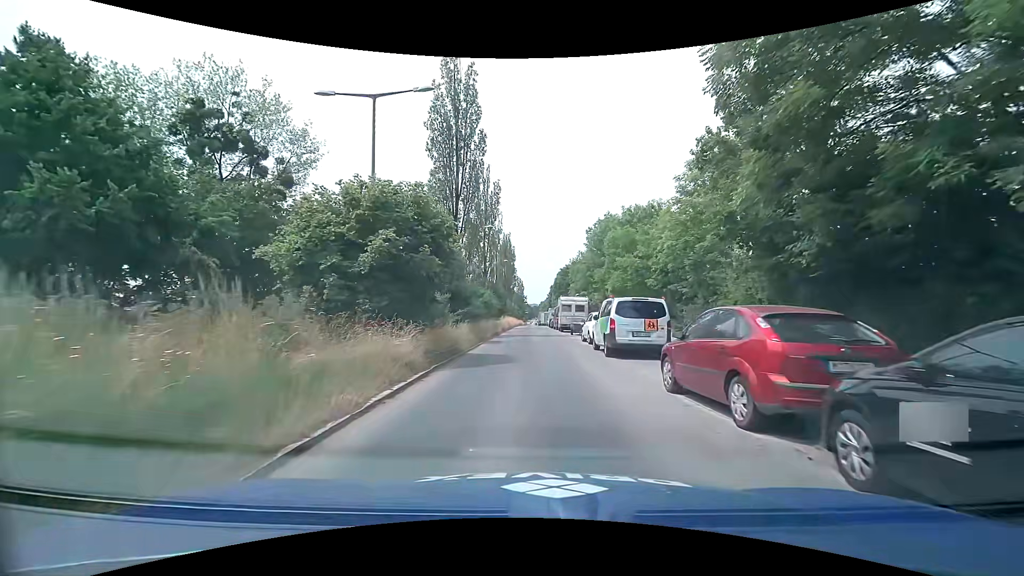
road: secondary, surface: asphalt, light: Day
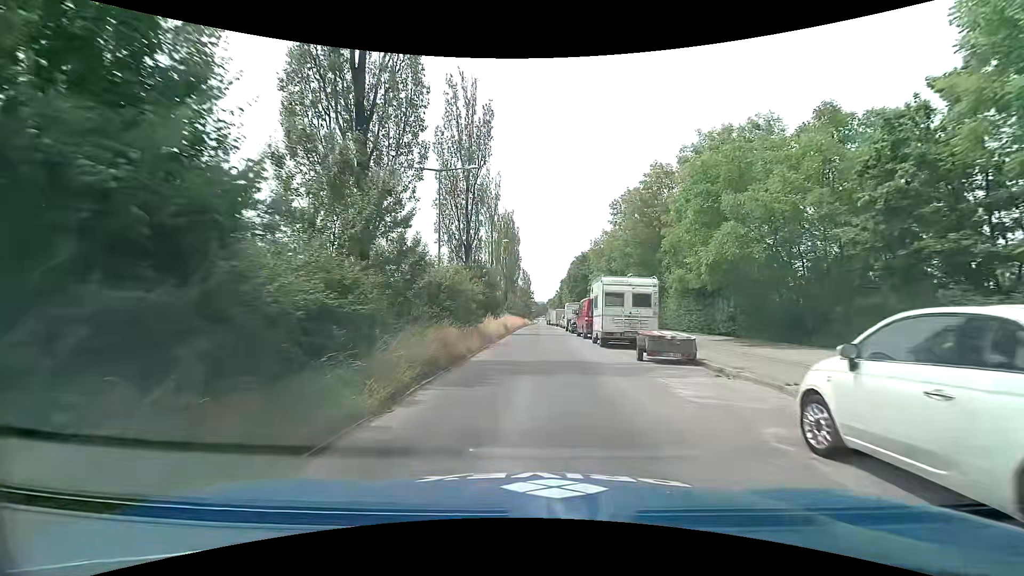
(-0.2, +20.4) m; -1°
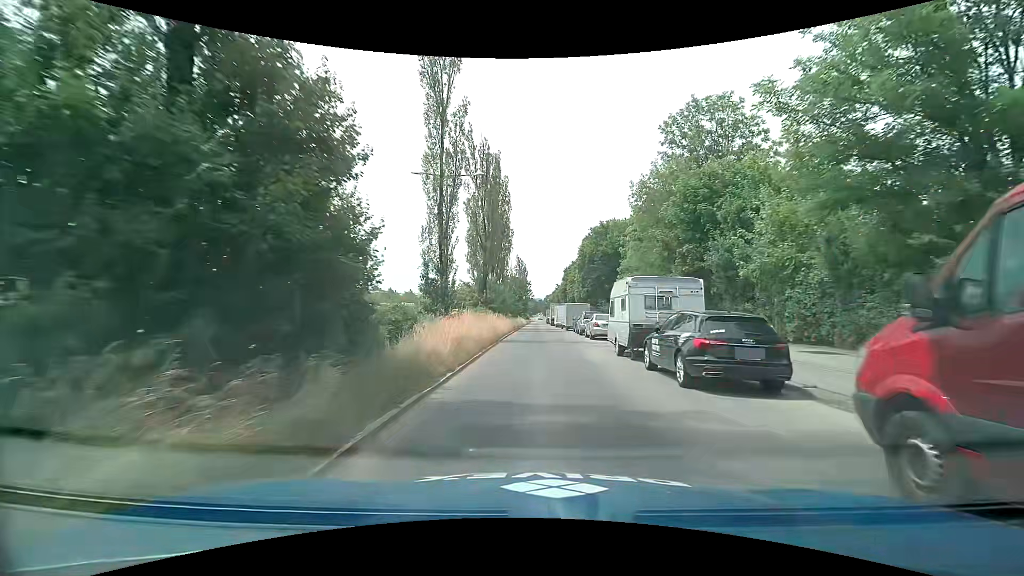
(+0.3, +28.7) m; +1°
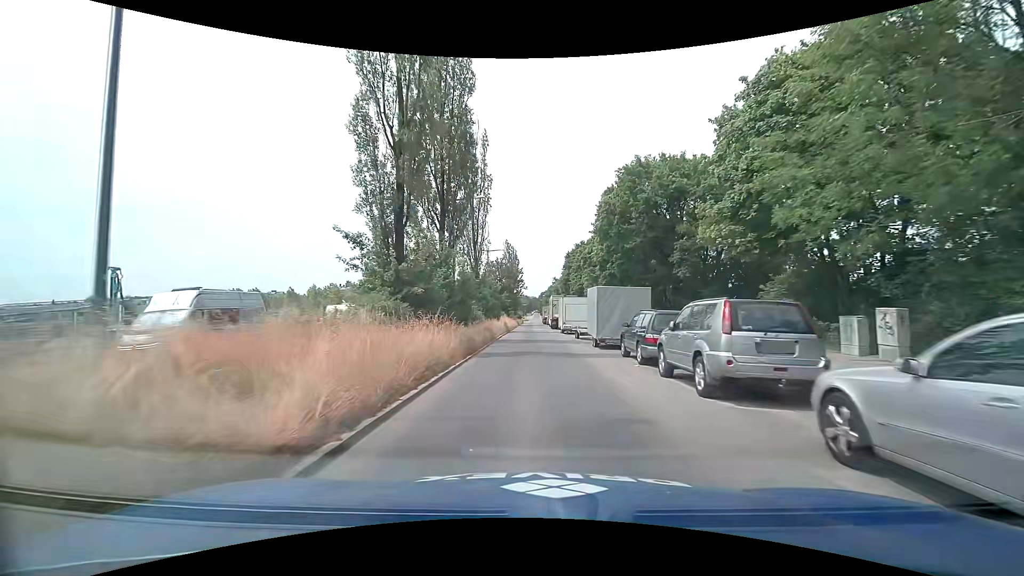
(+0.4, +25.8) m; +1°
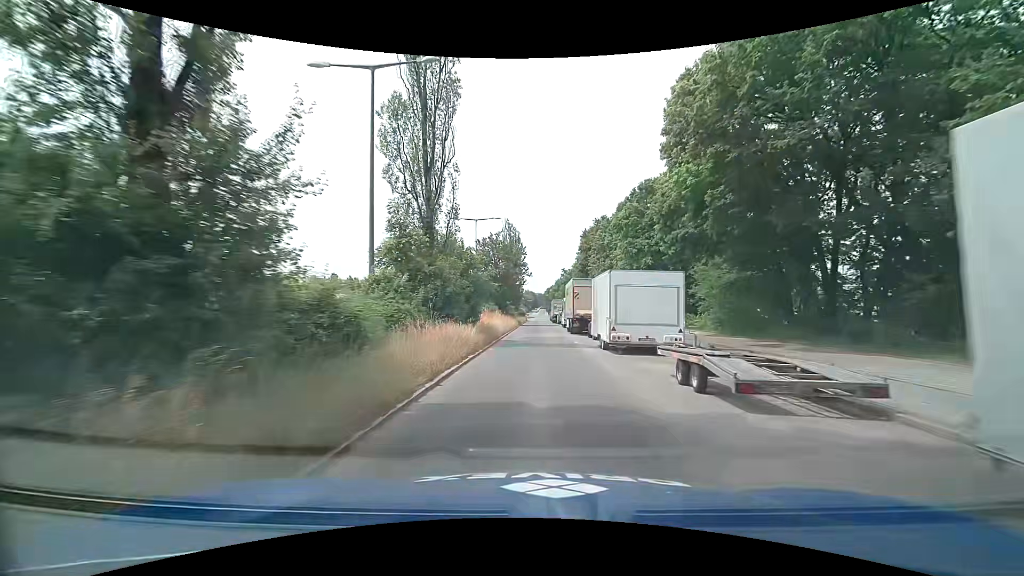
(0.0, +20.9) m; 0°
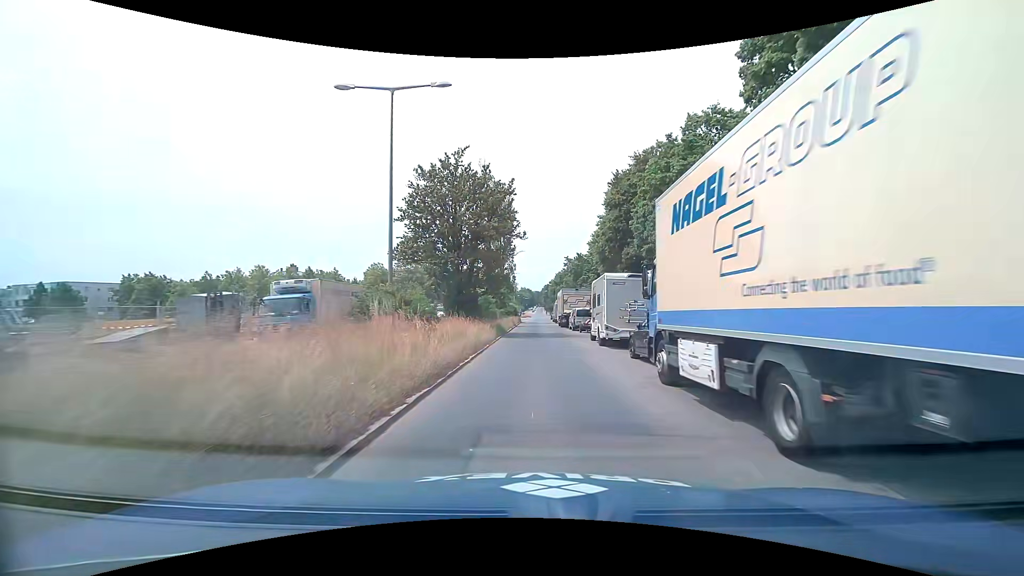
(-0.1, +28.7) m; 0°
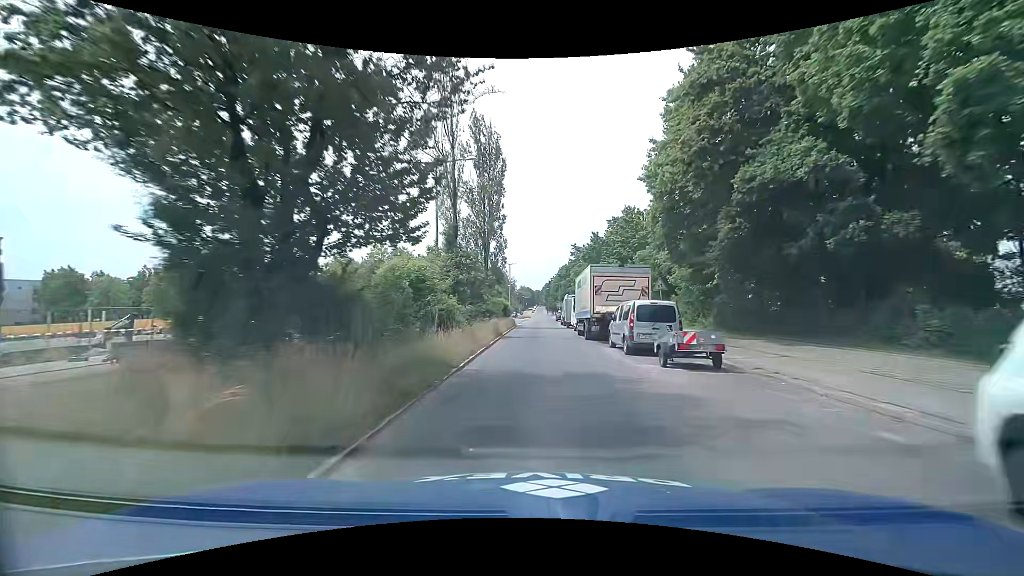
(0.0, +21.9) m; 0°
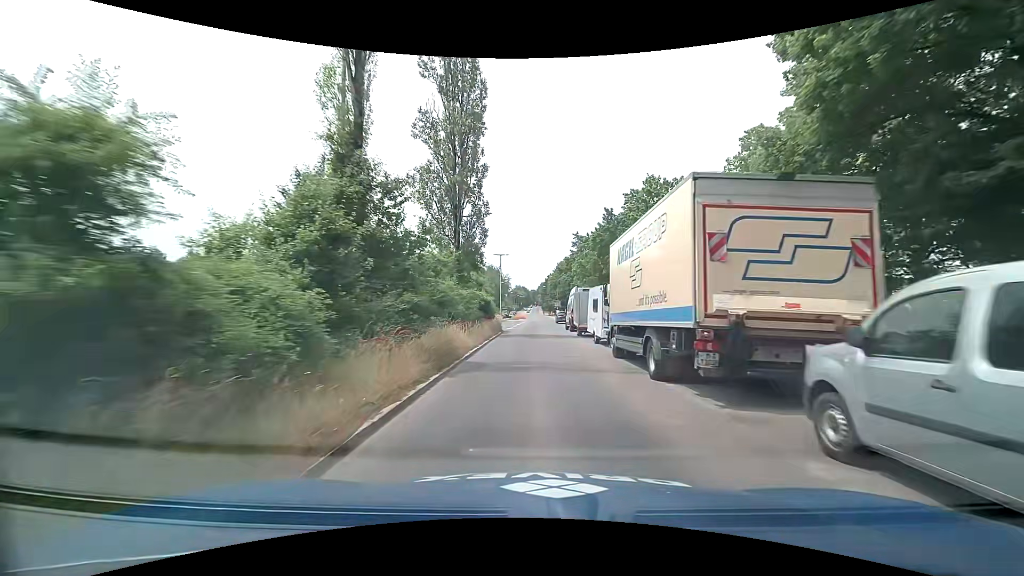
(0.0, +14.5) m; -1°
(0, +10) (0, +20) (+1, +30) (+1, +40) (+1, +50) (+1, +60) (+1, +70) (+2, +80) (+3, +90) (+4, +100) m
